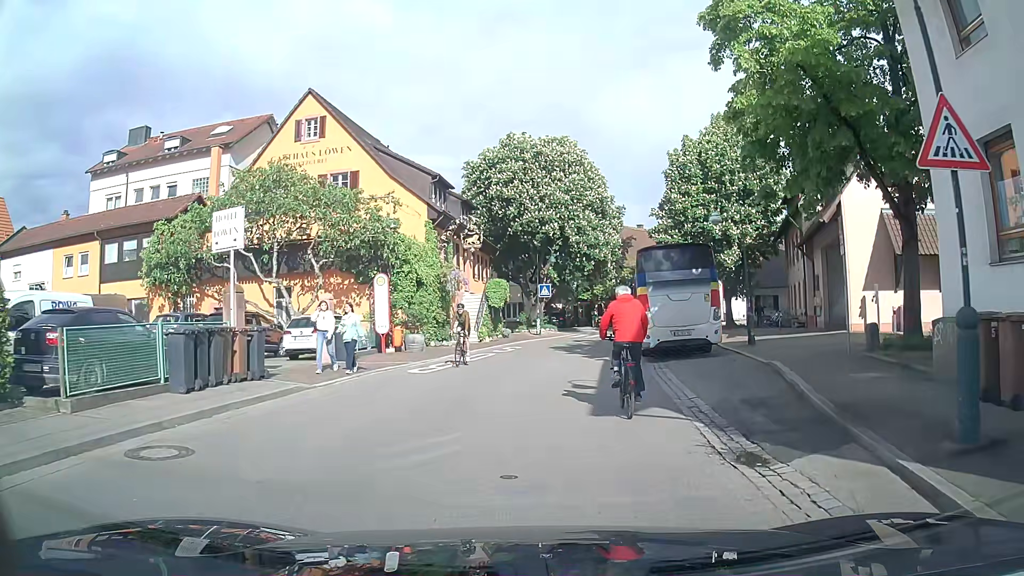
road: tertiary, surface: asphalt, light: Day
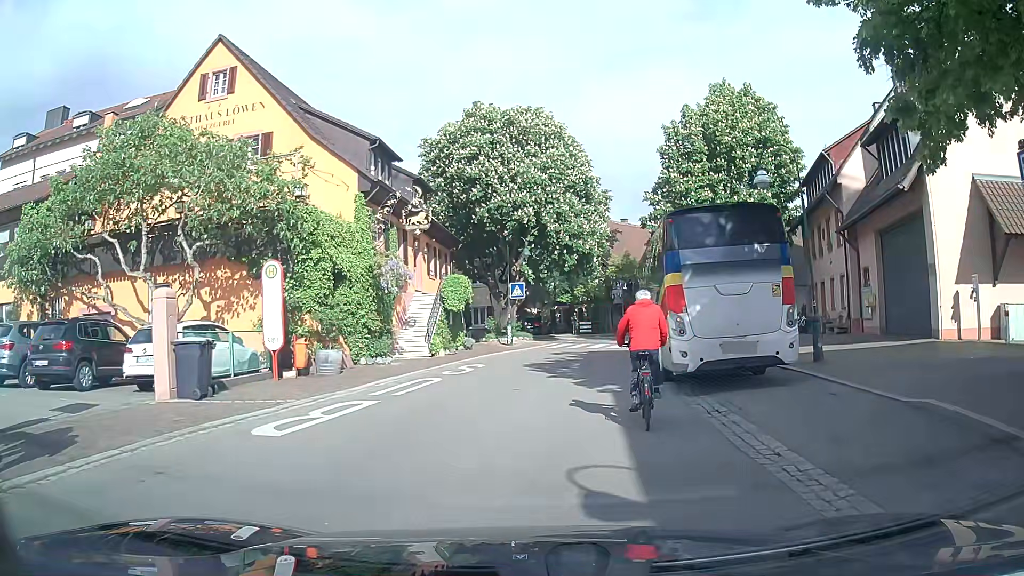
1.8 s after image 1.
(+0.2, +8.0) m; +2°
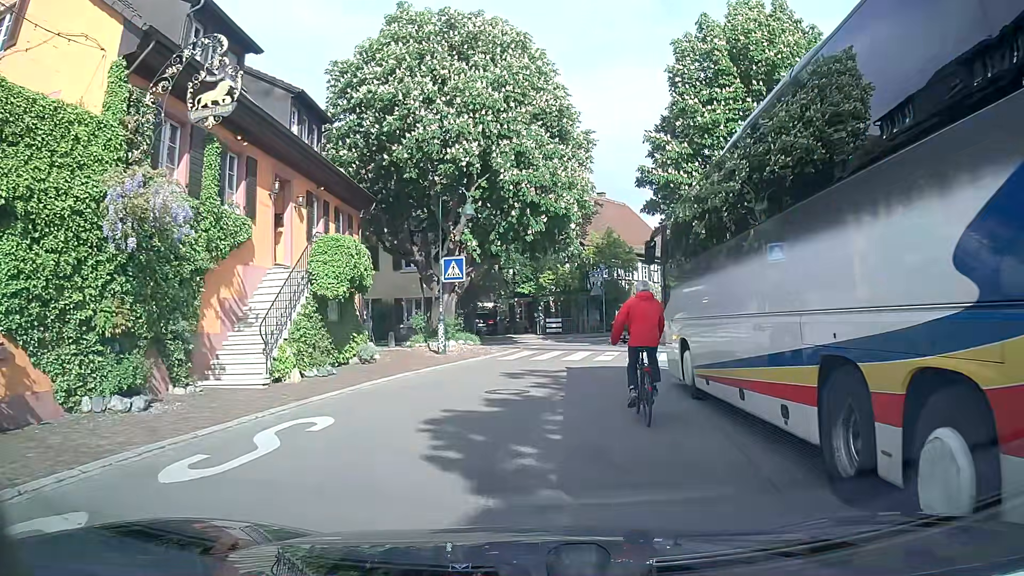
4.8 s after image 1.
(+0.3, +12.4) m; +3°
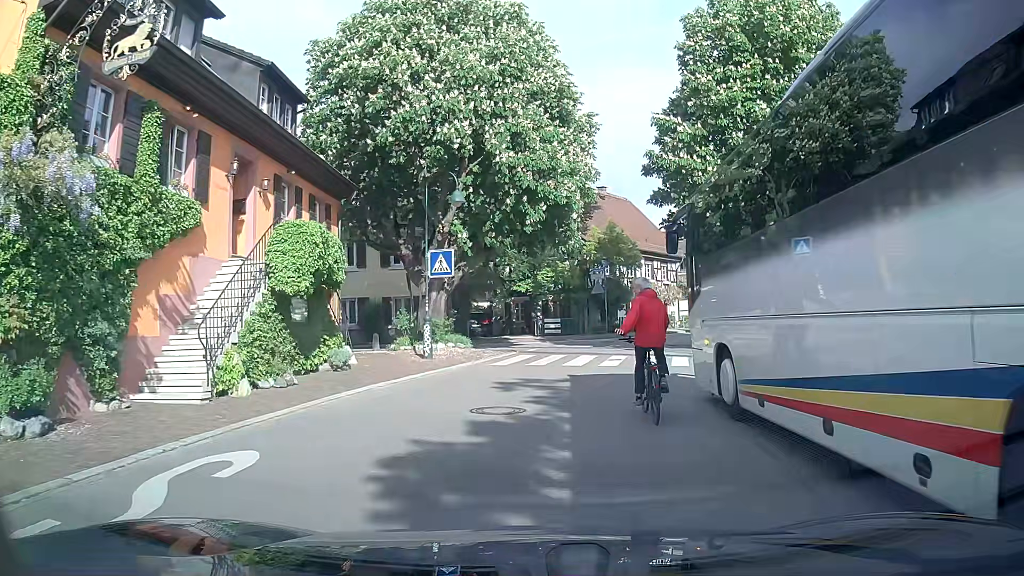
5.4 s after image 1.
(0.0, +2.5) m; -2°
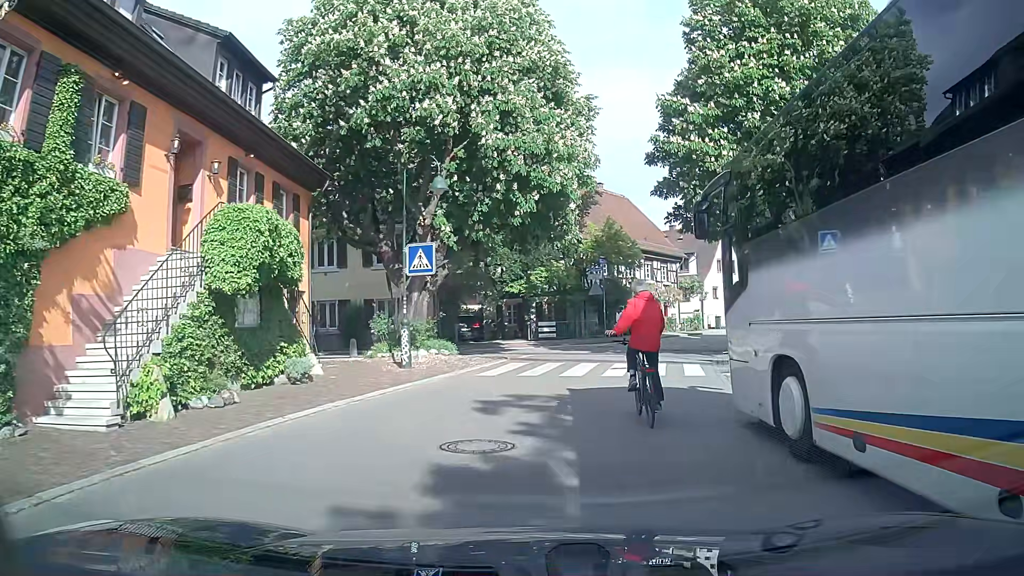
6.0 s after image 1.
(+0.1, +2.5) m; +3°
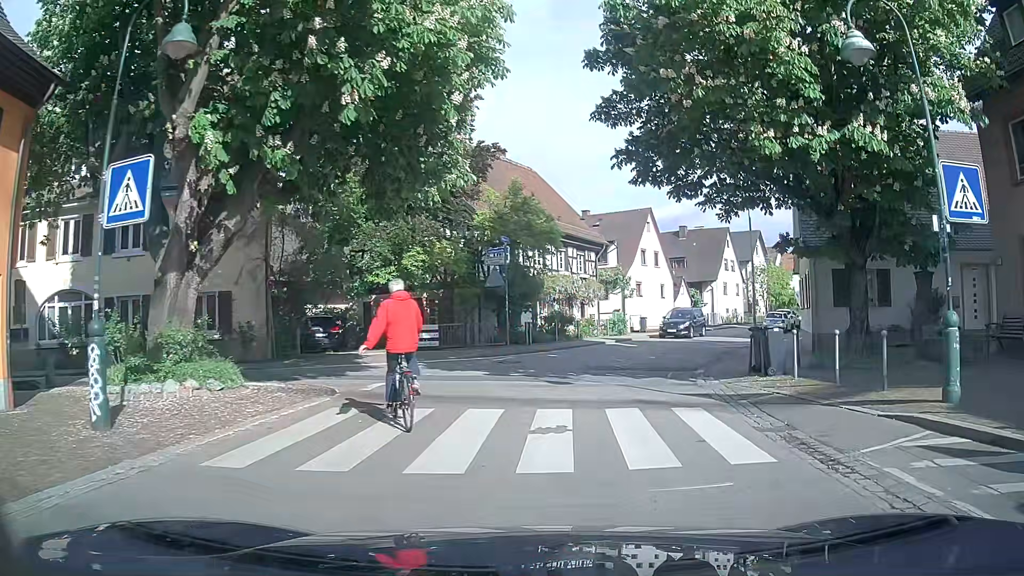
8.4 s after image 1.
(+0.6, +10.1) m; +8°
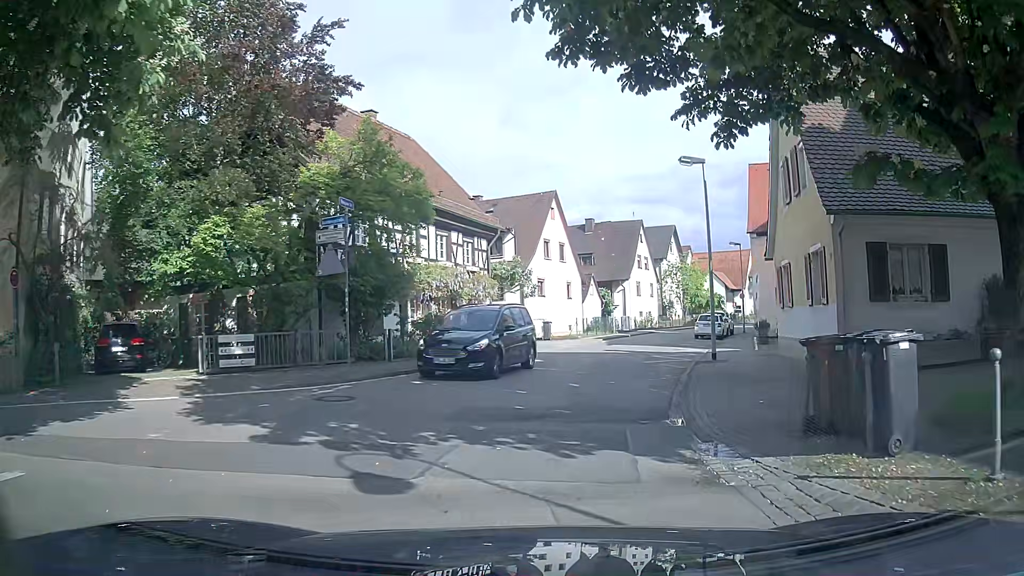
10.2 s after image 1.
(+0.8, +8.6) m; +8°
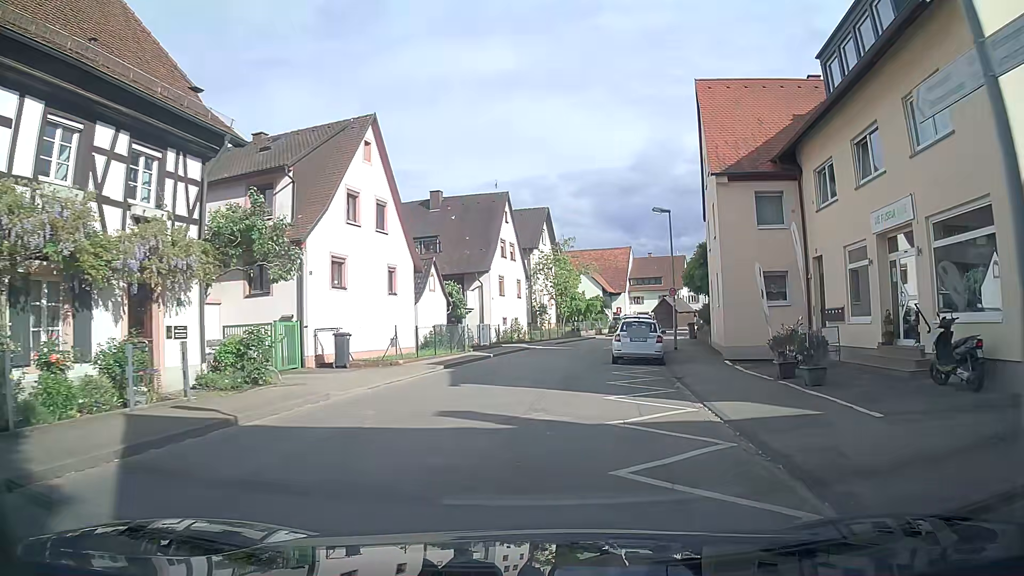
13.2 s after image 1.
(+2.0, +17.5) m; +13°
(0, +10) (+1, +20) (+2, +30) (+5, +39) (+8, +49) (+12, +58) (+16, +67) (+21, +76) (+25, +85) (+29, +94) m
